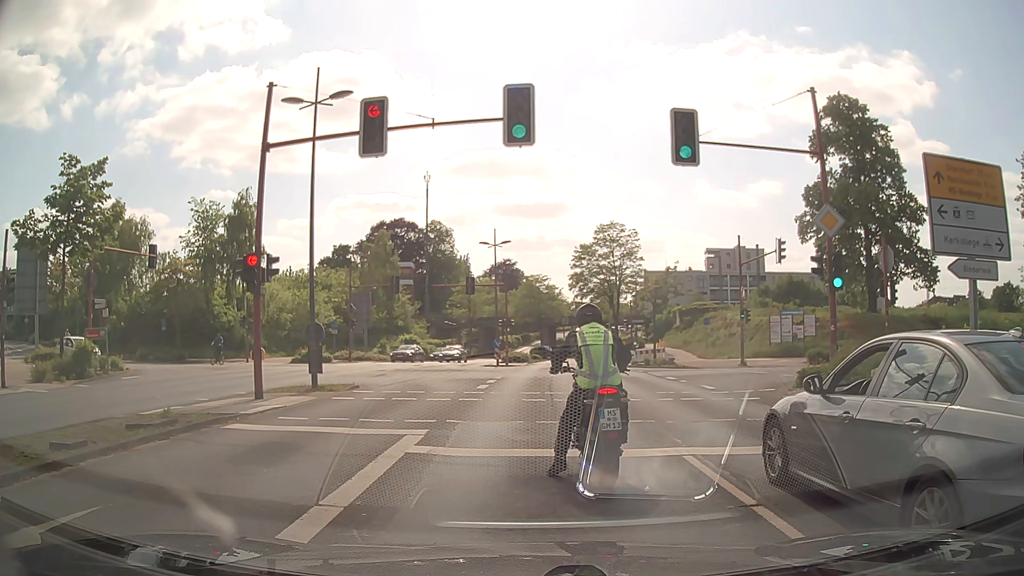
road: secondary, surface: asphalt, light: Day
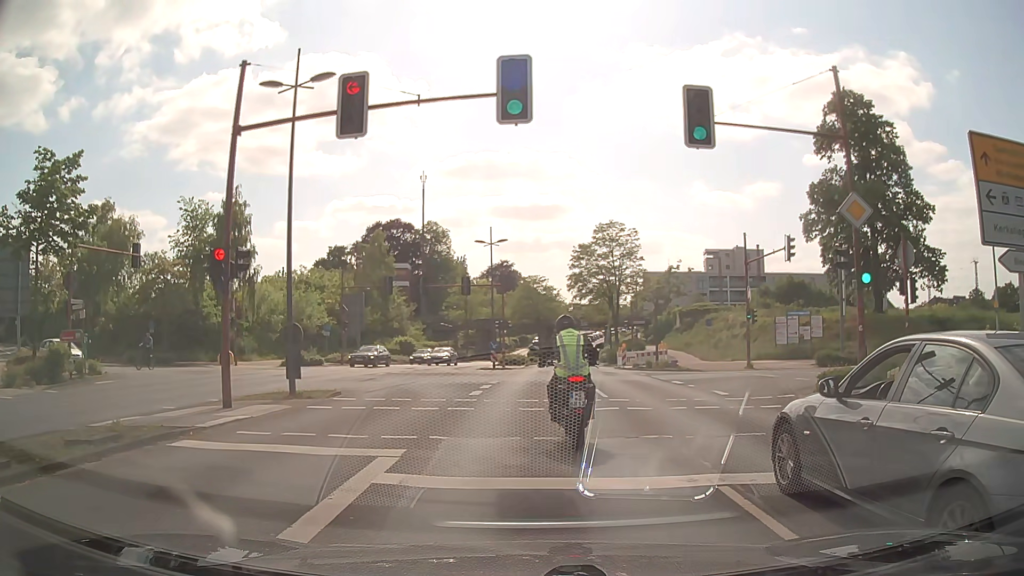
(0.0, +1.7) m; 0°
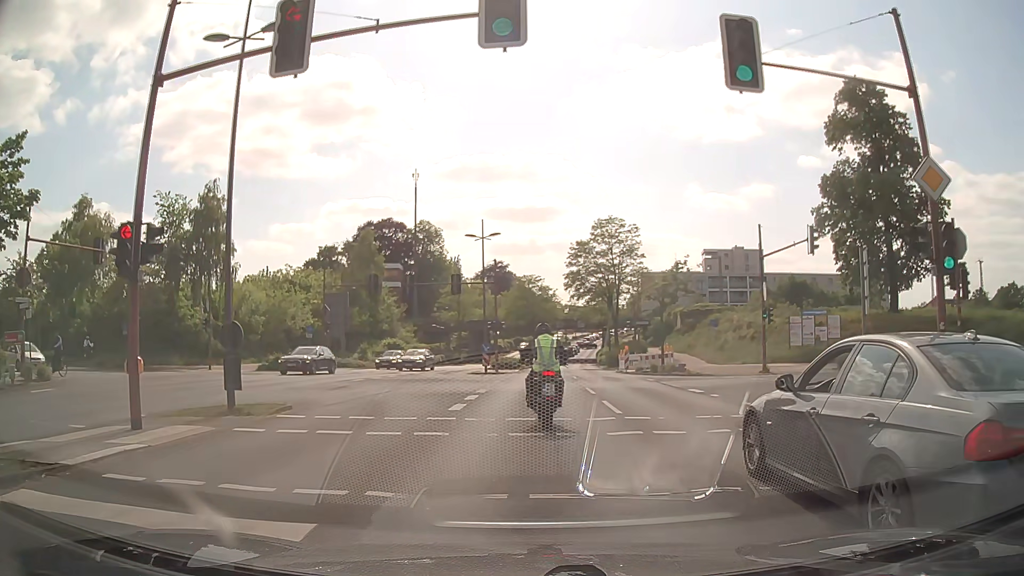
(0.0, +3.6) m; 0°
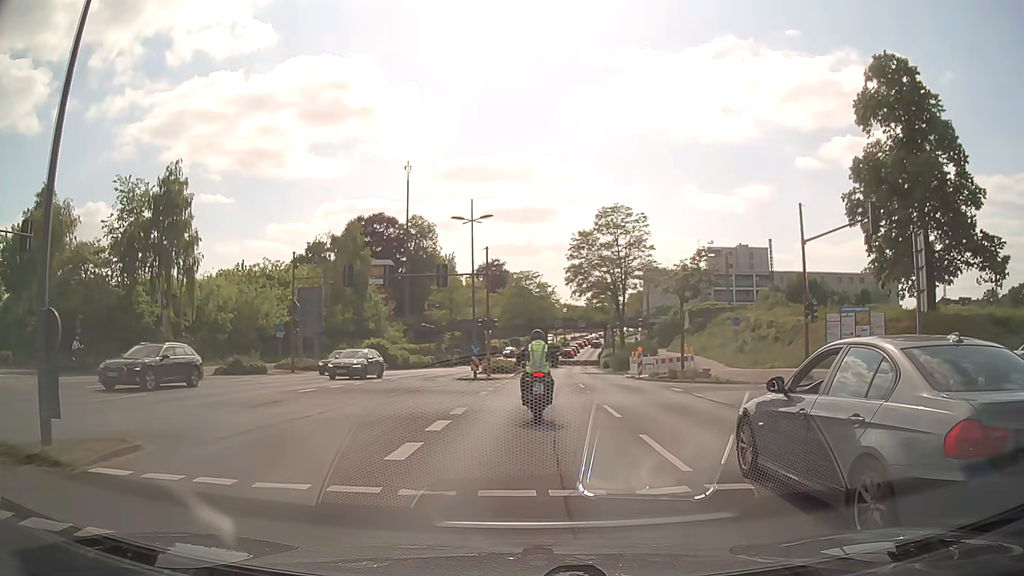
(0.0, +6.2) m; 0°
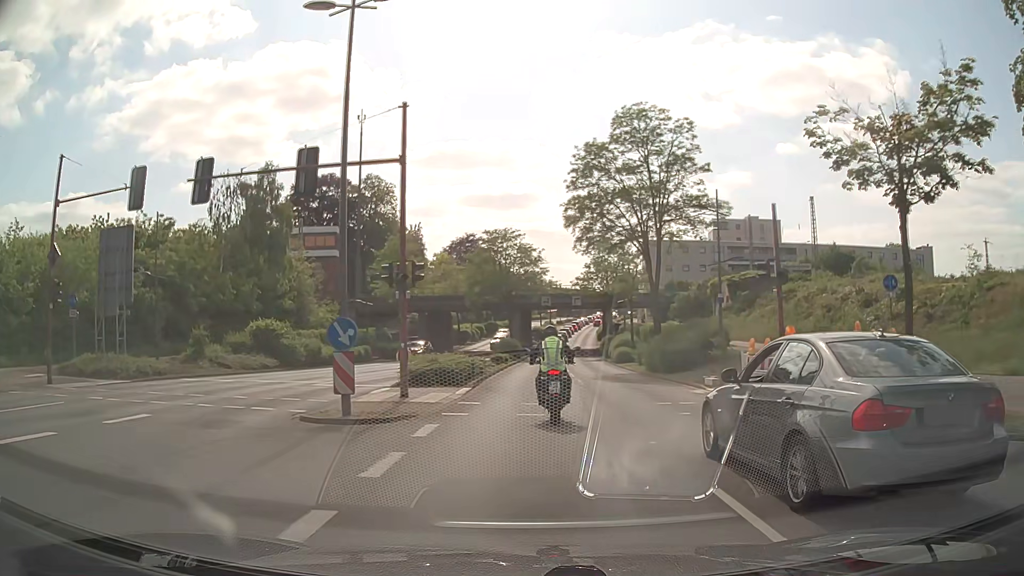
(+0.3, +22.5) m; +2°
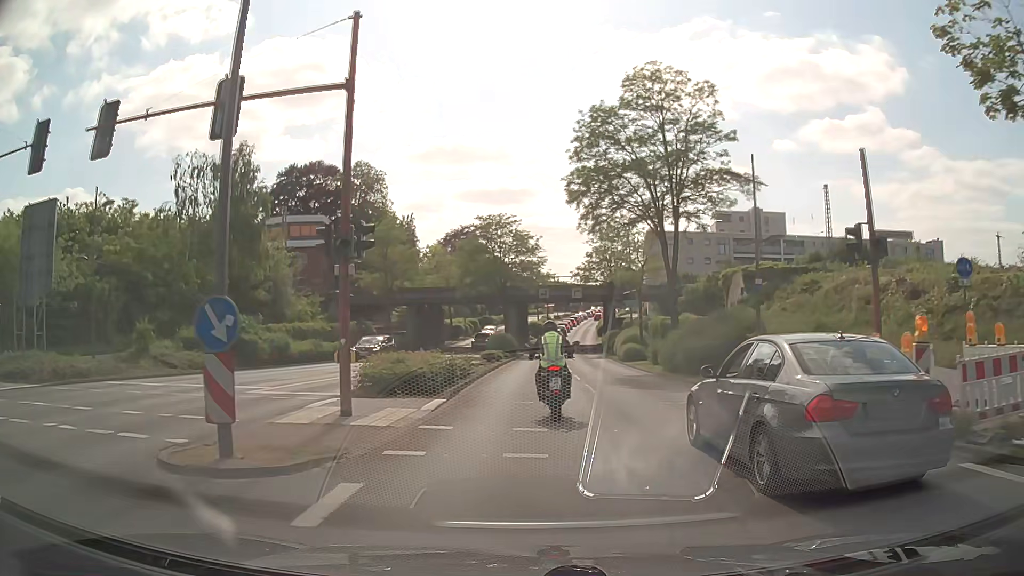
(0.0, +5.0) m; 0°
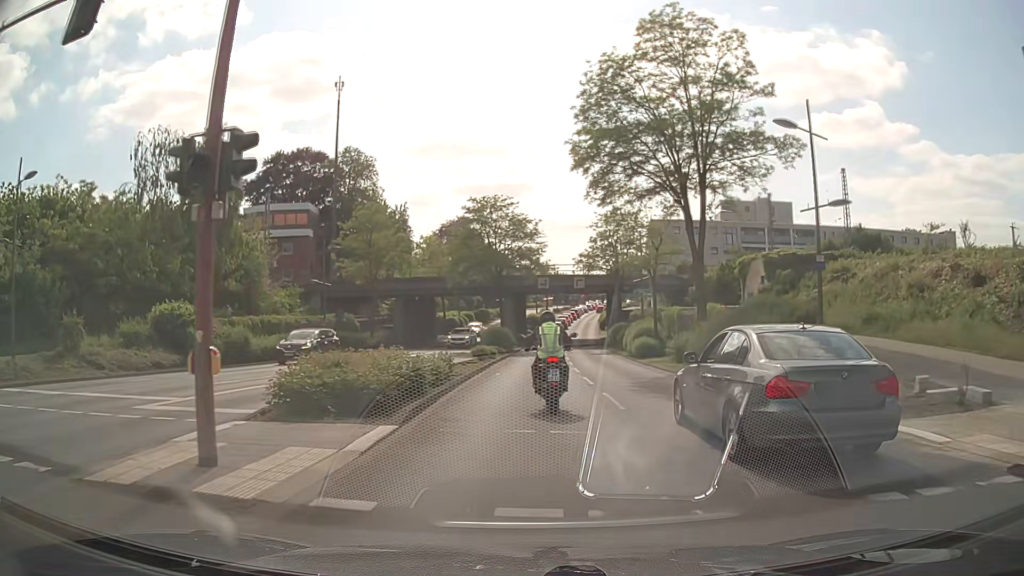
(0.0, +5.2) m; +1°
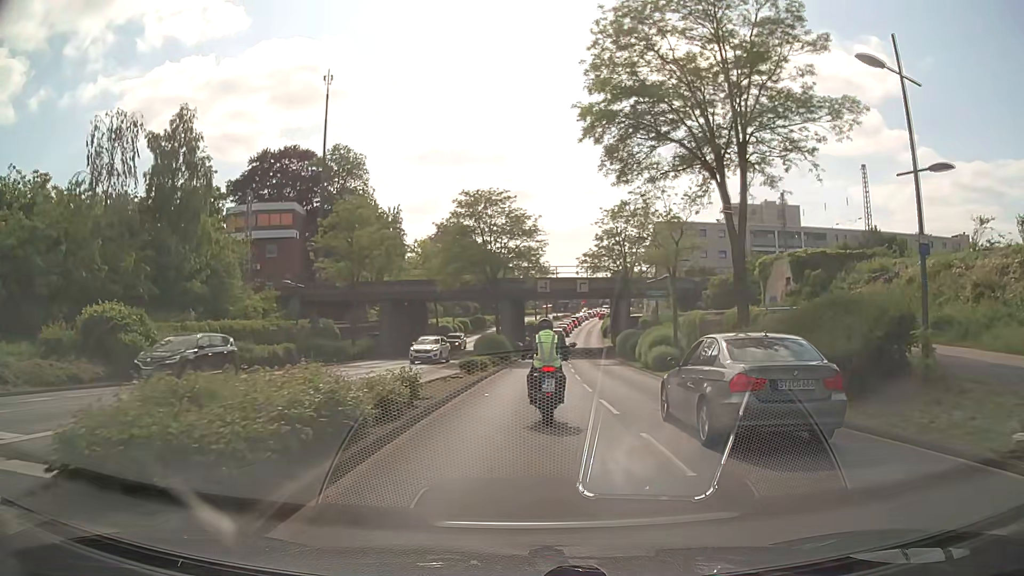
(0.0, +5.2) m; 0°
